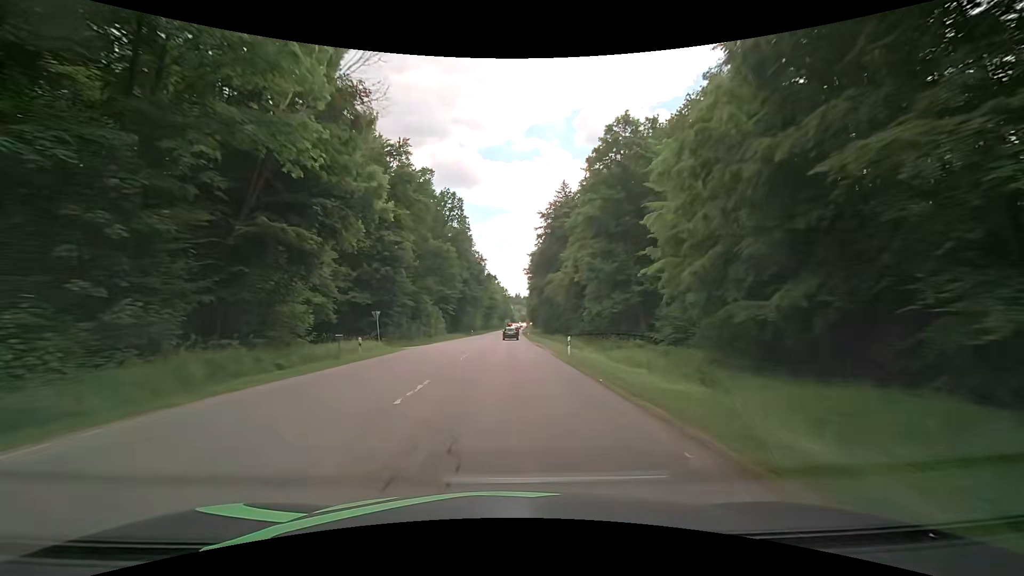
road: secondary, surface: asphalt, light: Day
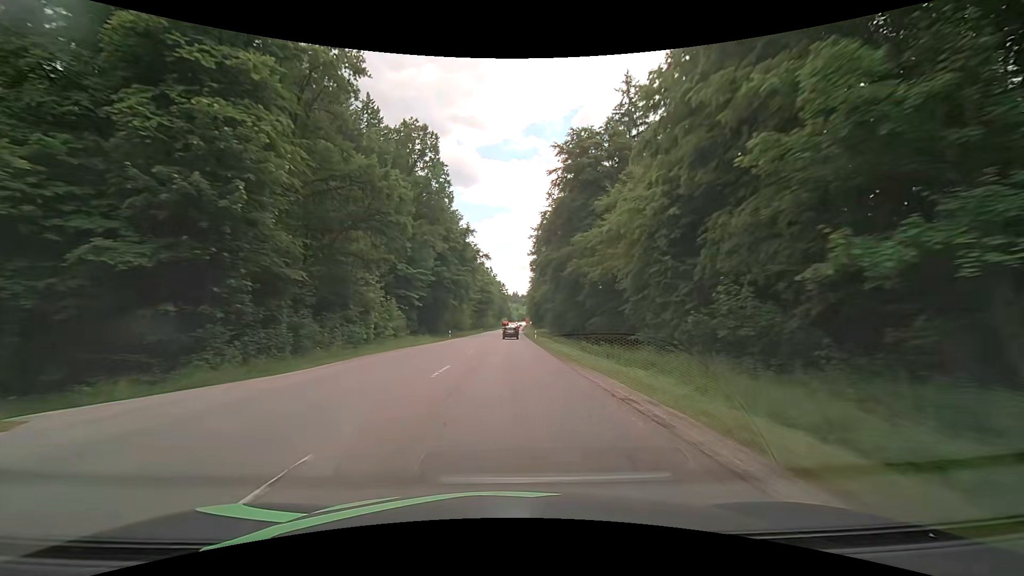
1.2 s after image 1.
(0.0, +31.6) m; -1°
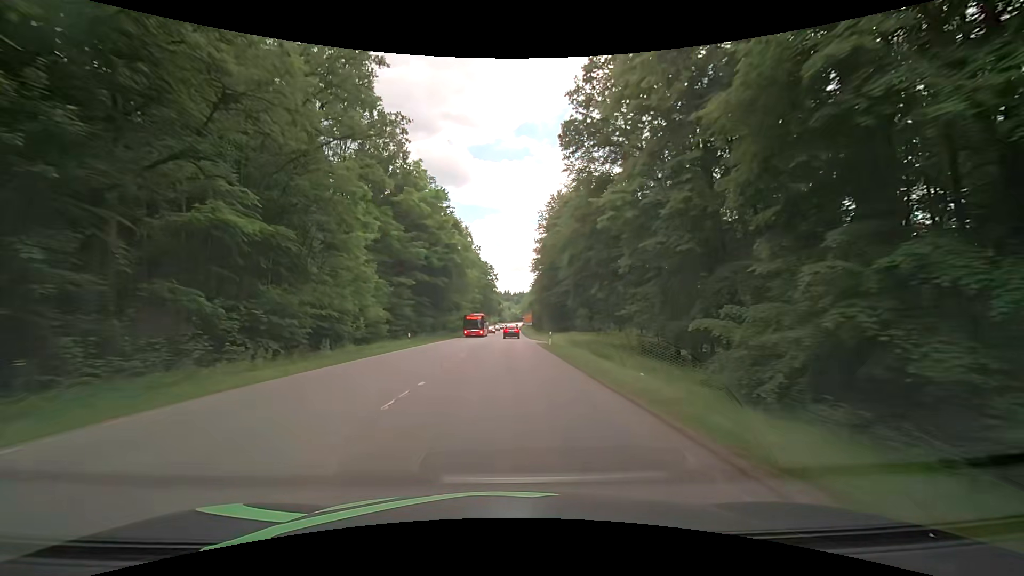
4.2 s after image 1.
(+1.8, +77.0) m; +2°
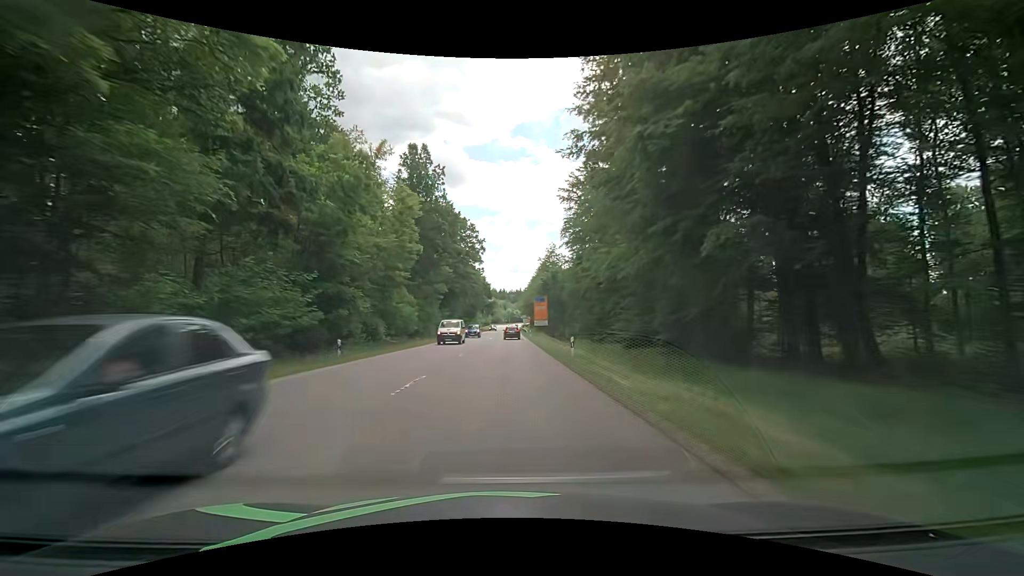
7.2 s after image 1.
(+1.1, +70.5) m; +1°
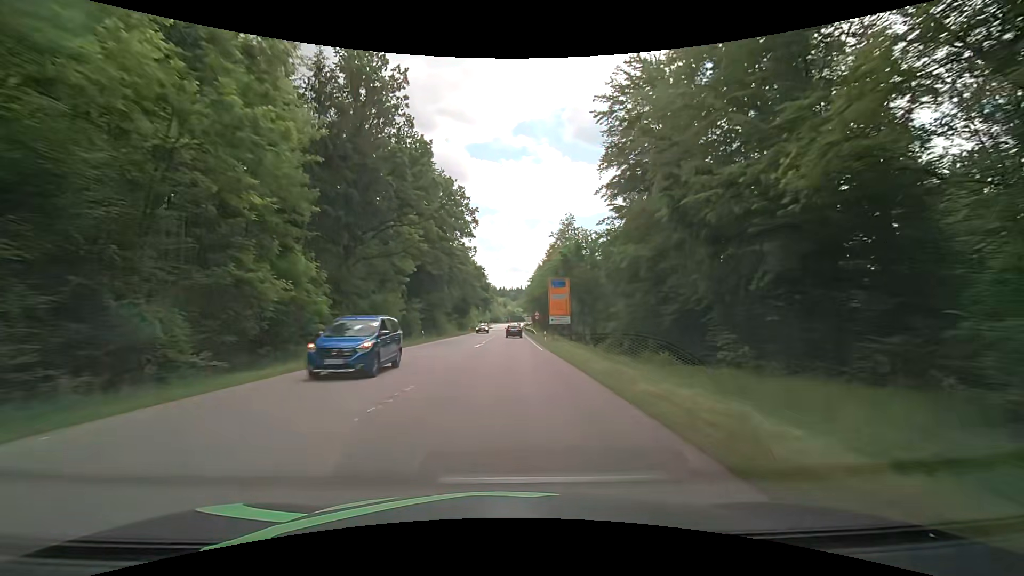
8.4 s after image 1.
(0.0, +26.3) m; +1°
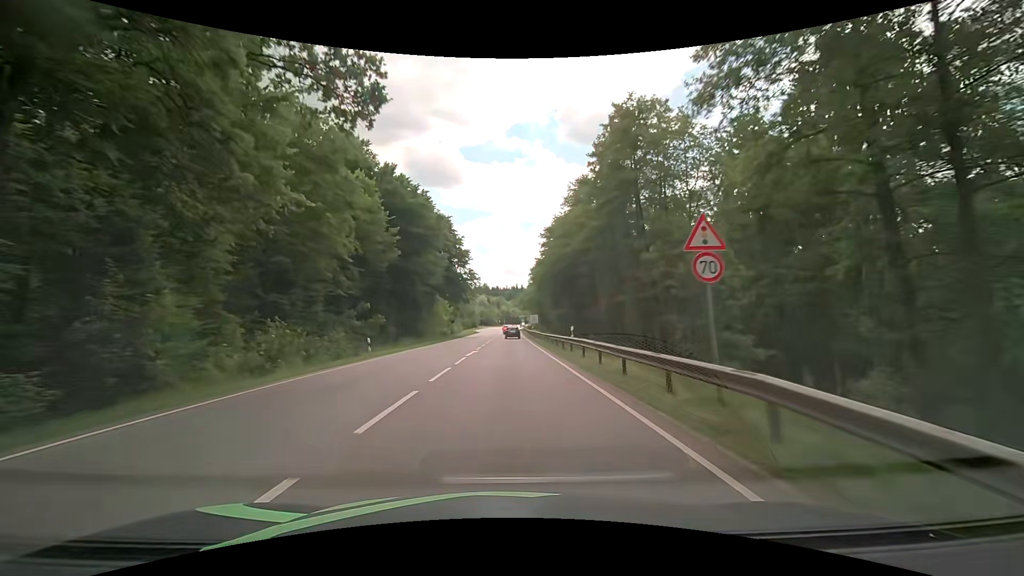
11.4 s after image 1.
(-0.7, +60.9) m; 0°
